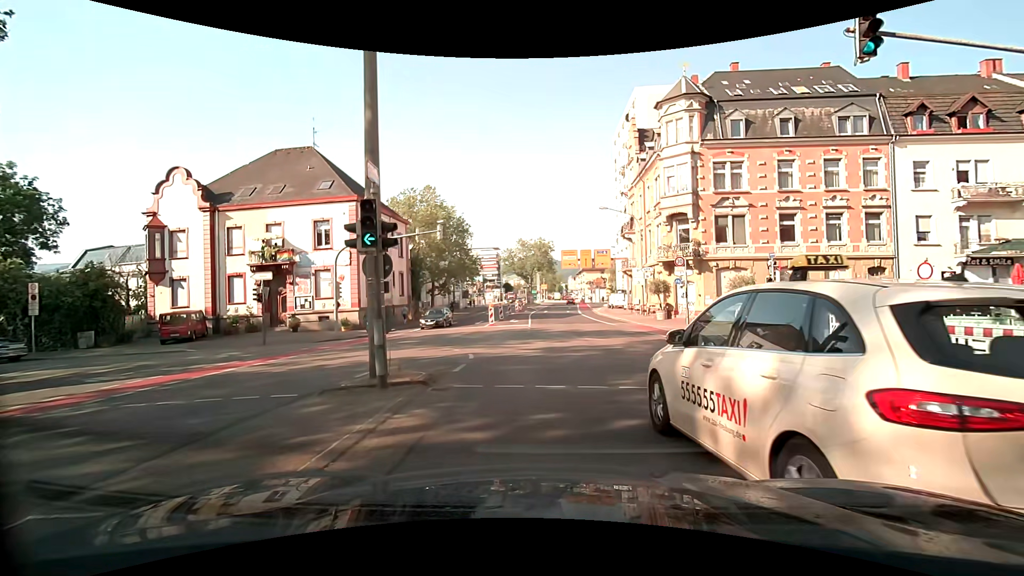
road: secondary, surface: asphalt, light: Day
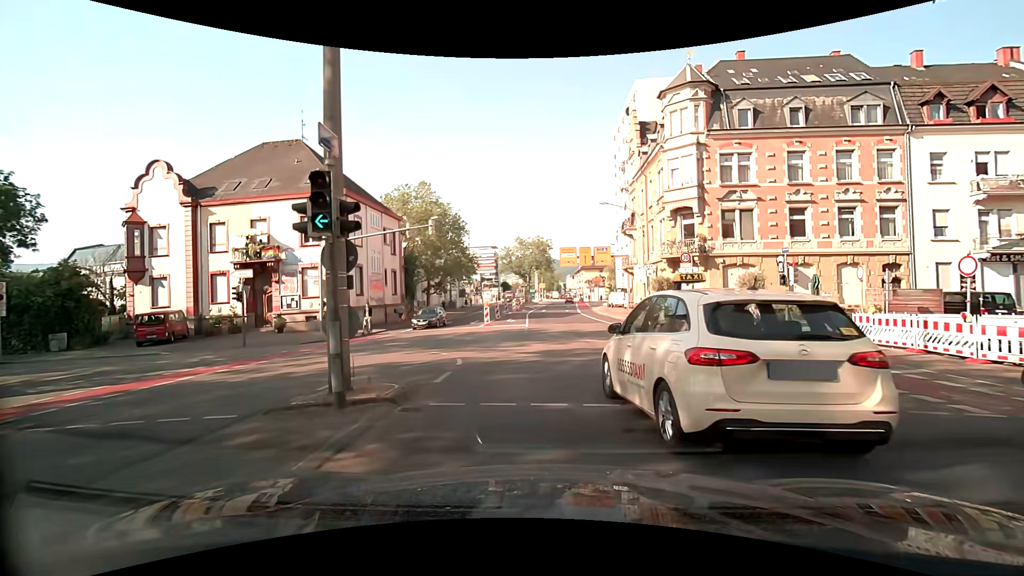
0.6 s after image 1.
(0.0, +1.7) m; -2°
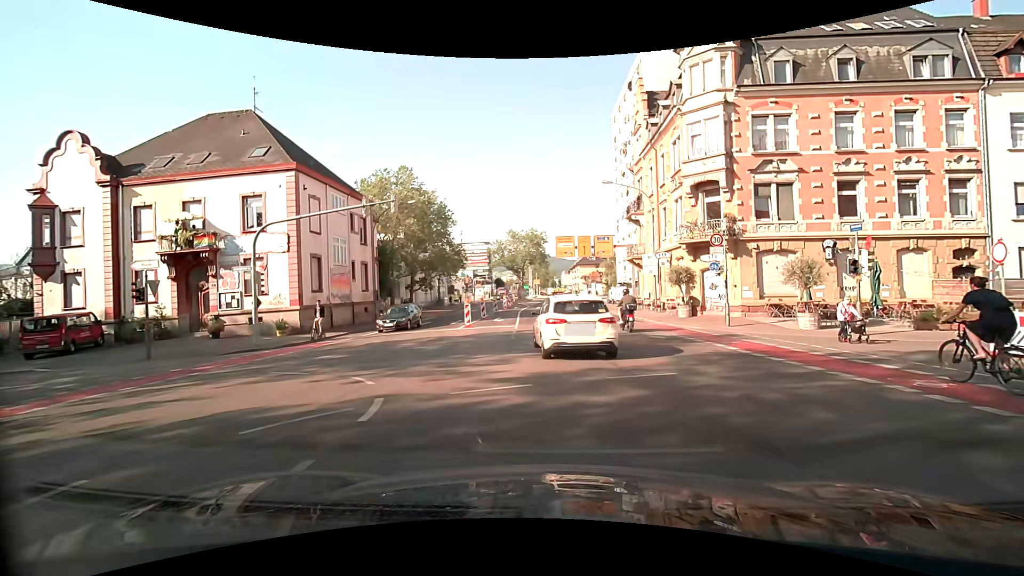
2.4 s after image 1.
(+0.1, +6.1) m; +1°
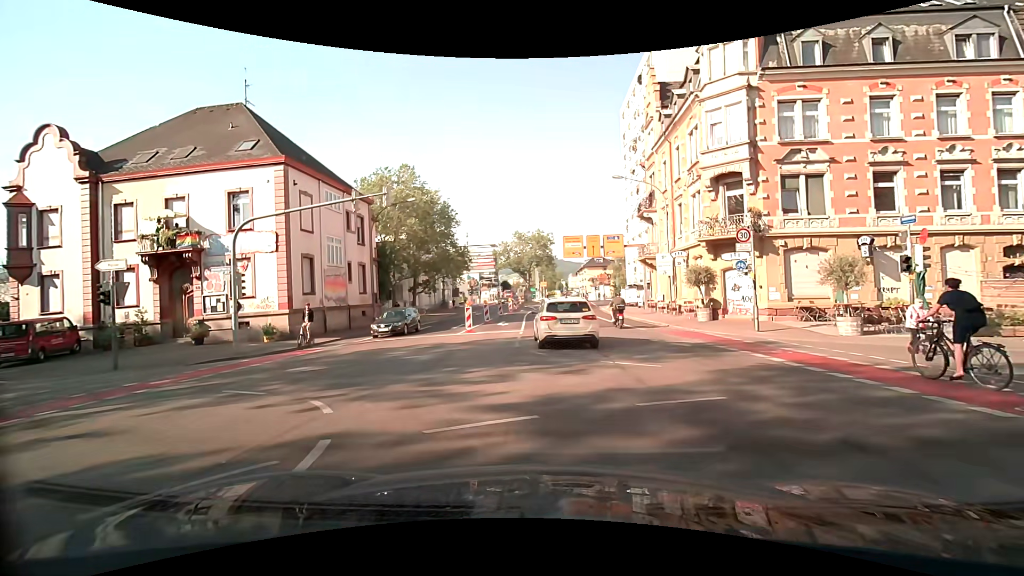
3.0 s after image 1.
(0.0, +2.1) m; 0°
